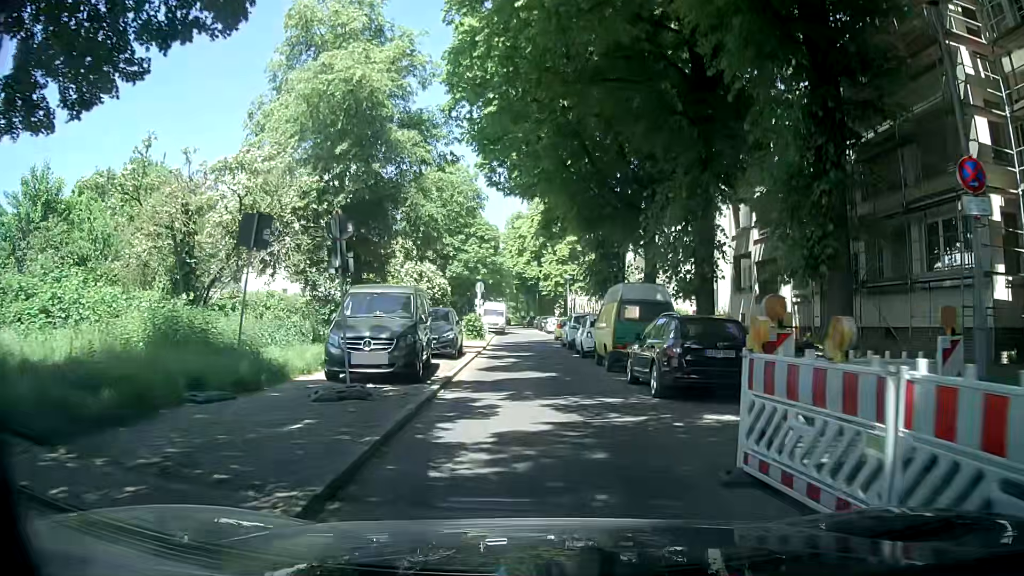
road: residential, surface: asphalt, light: Day
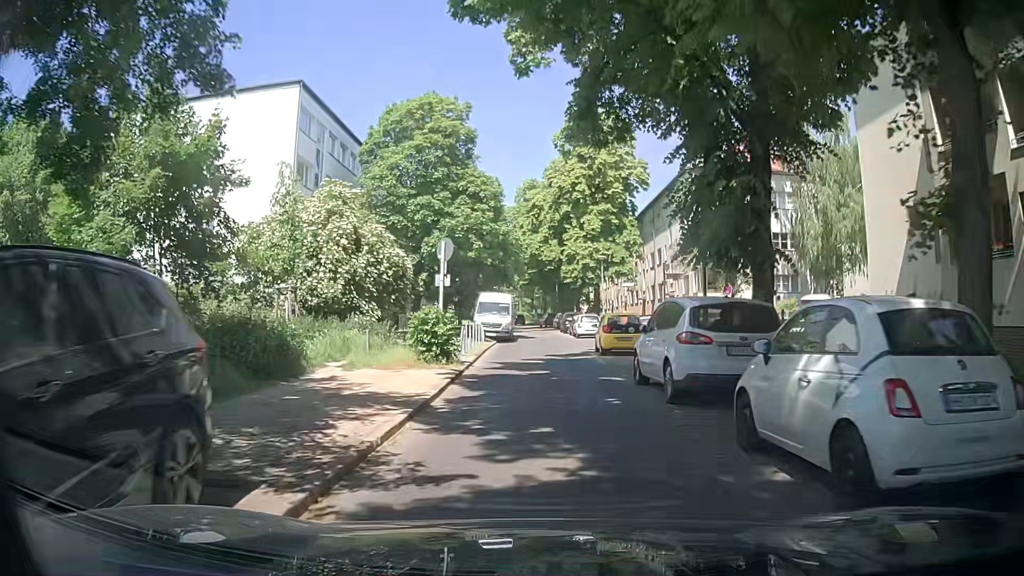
(-0.5, +19.5) m; -3°
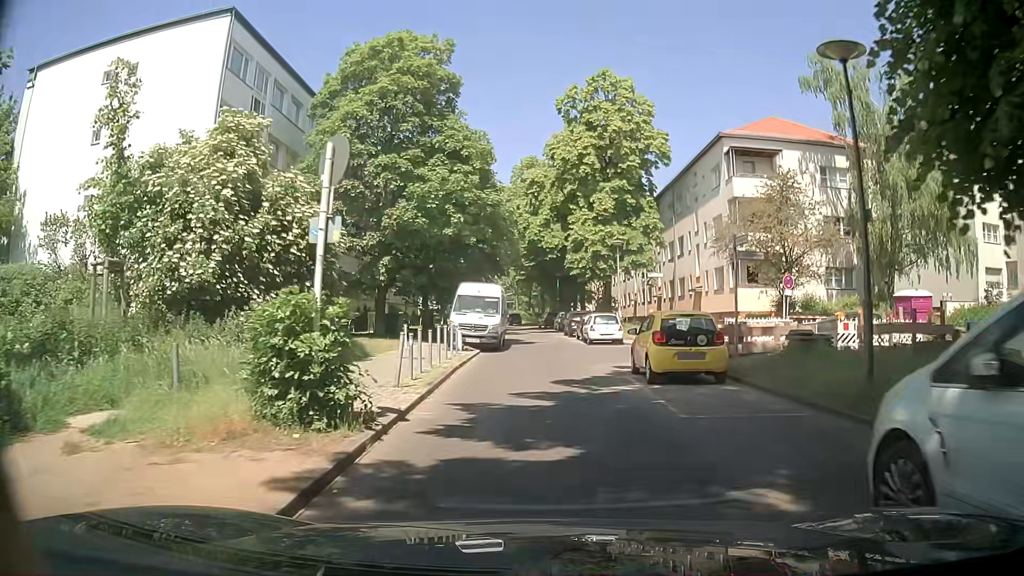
(+0.1, +9.6) m; +1°
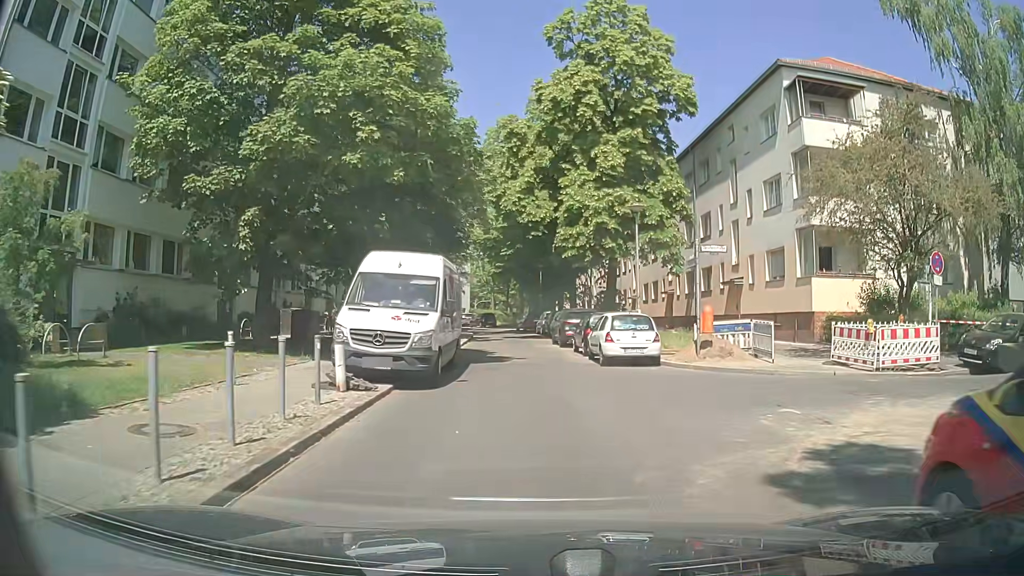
(+0.1, +12.7) m; +2°
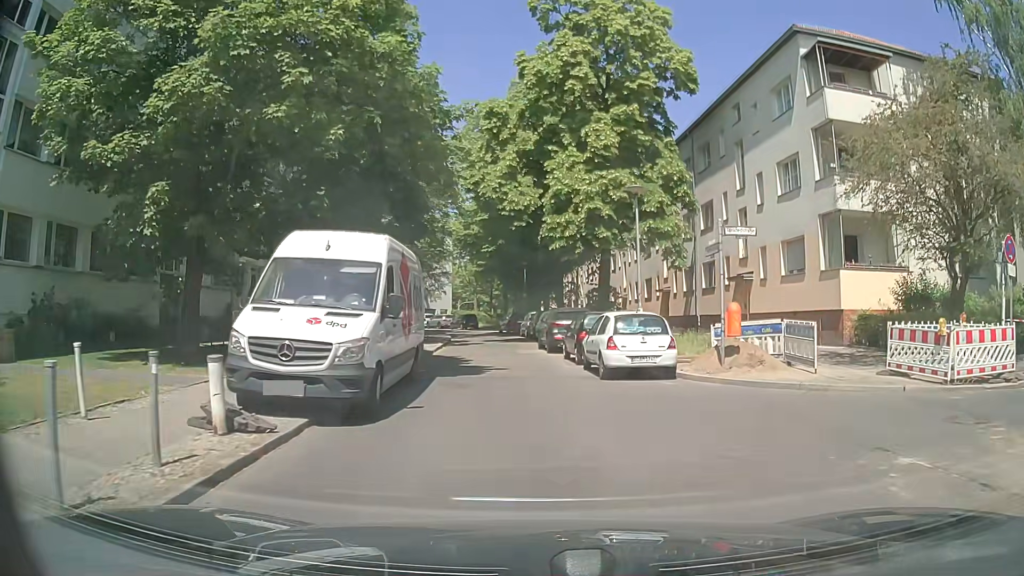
(0.0, +3.8) m; 0°
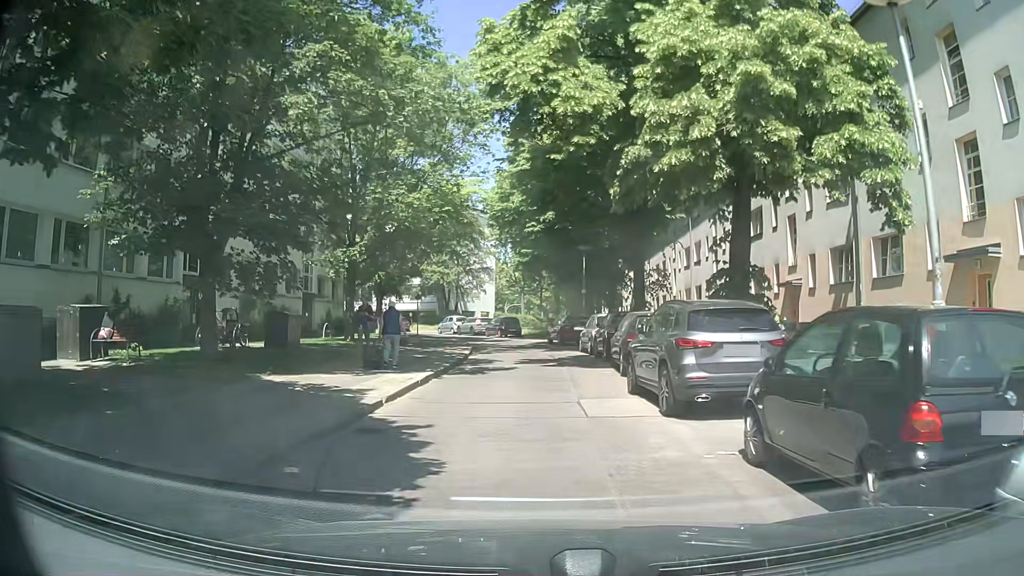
(-0.3, +14.7) m; -5°
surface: concrete
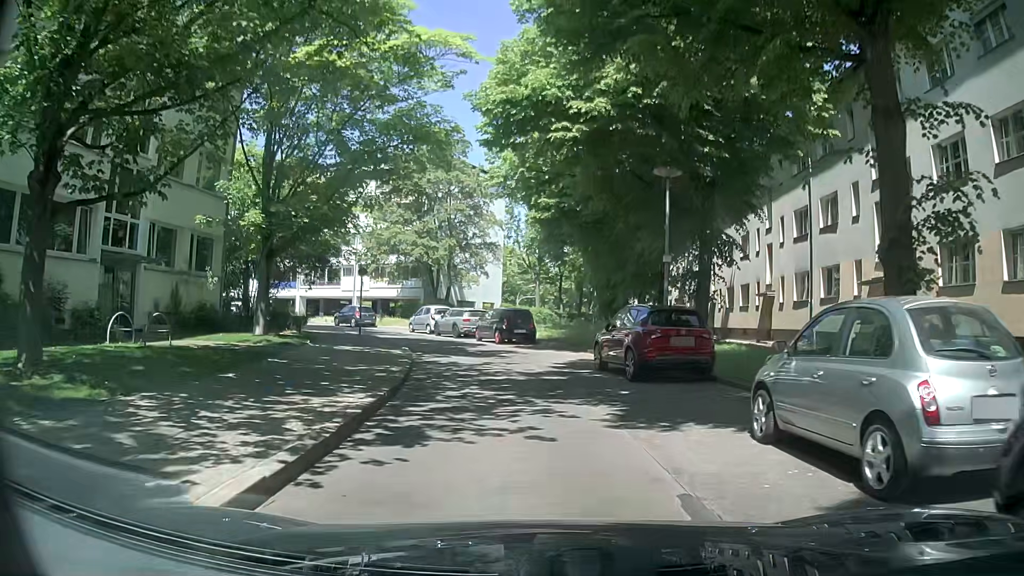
(-0.2, +20.1) m; -2°
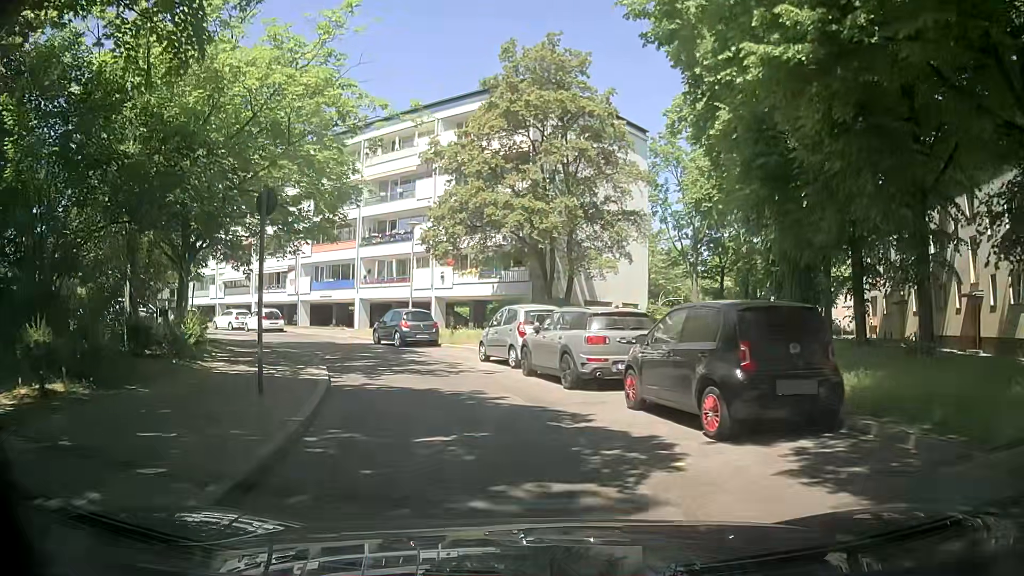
(-1.0, +20.1) m; -11°
